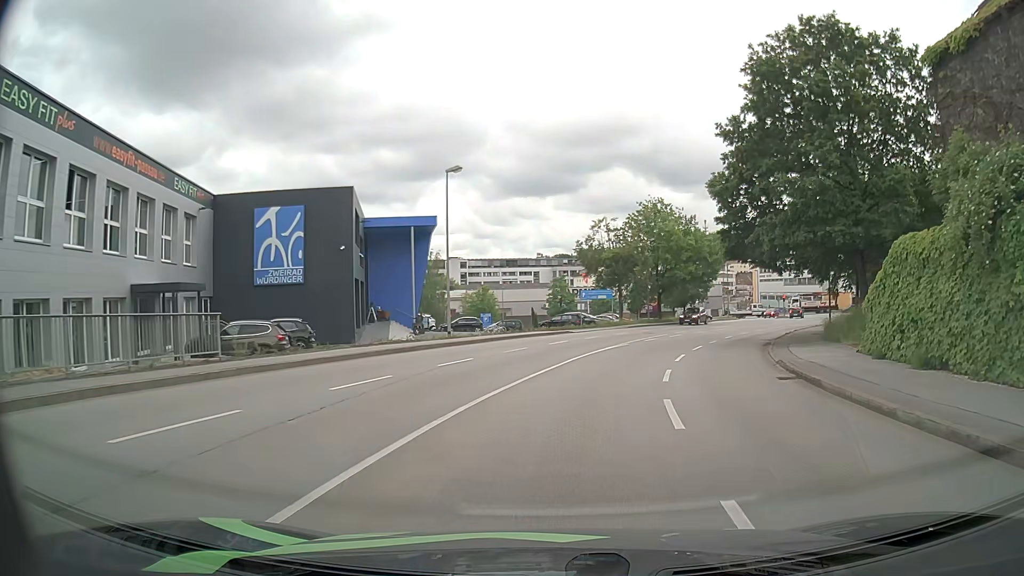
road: tertiary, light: Day
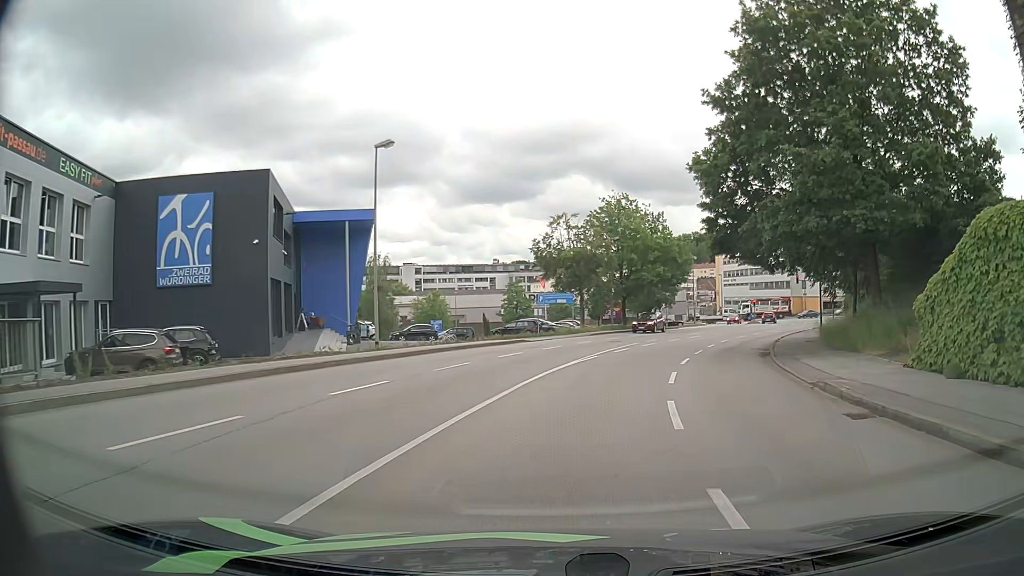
(+0.2, +5.8) m; +4°
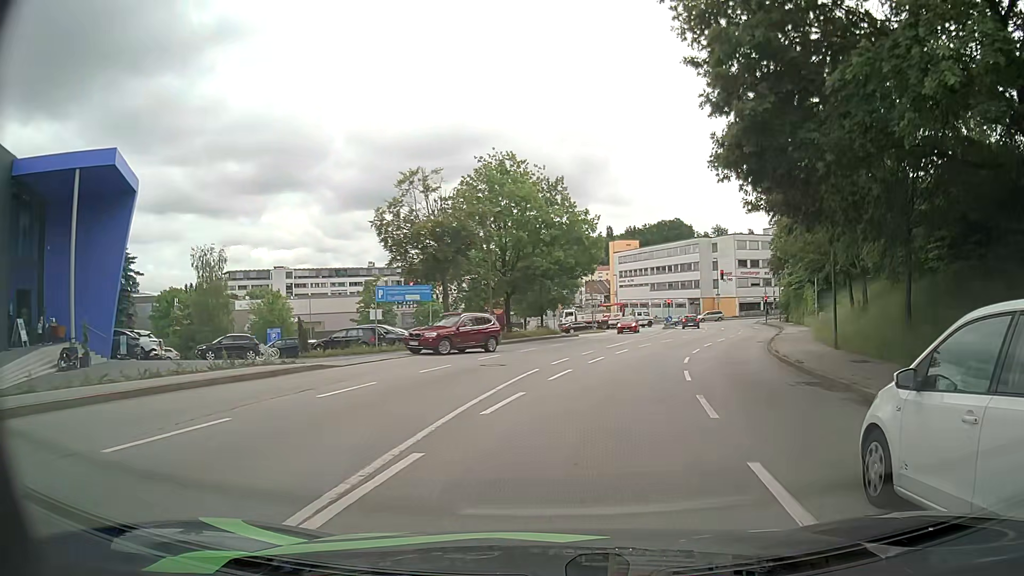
(+1.5, +17.2) m; +10°
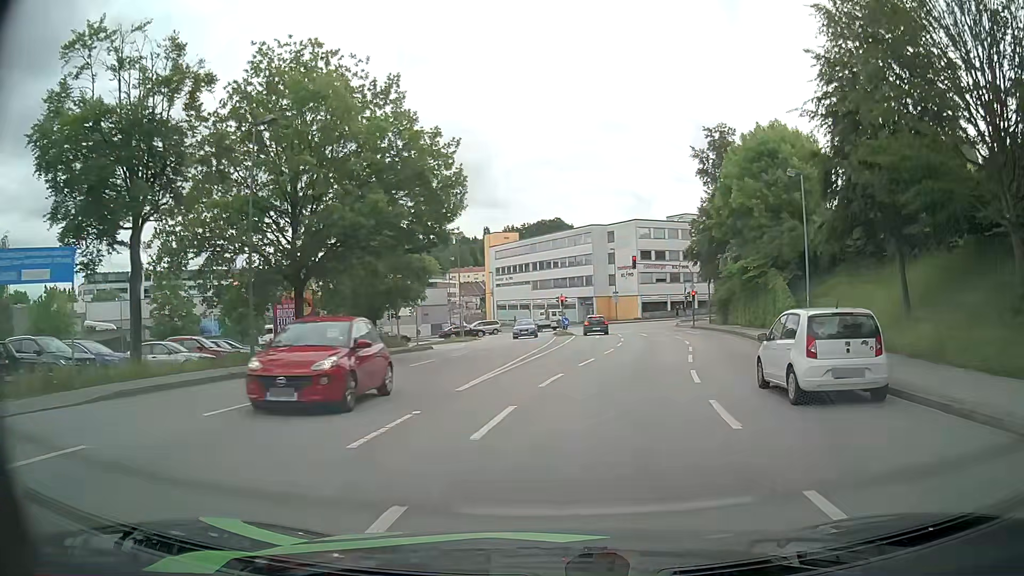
(+1.9, +19.4) m; +11°
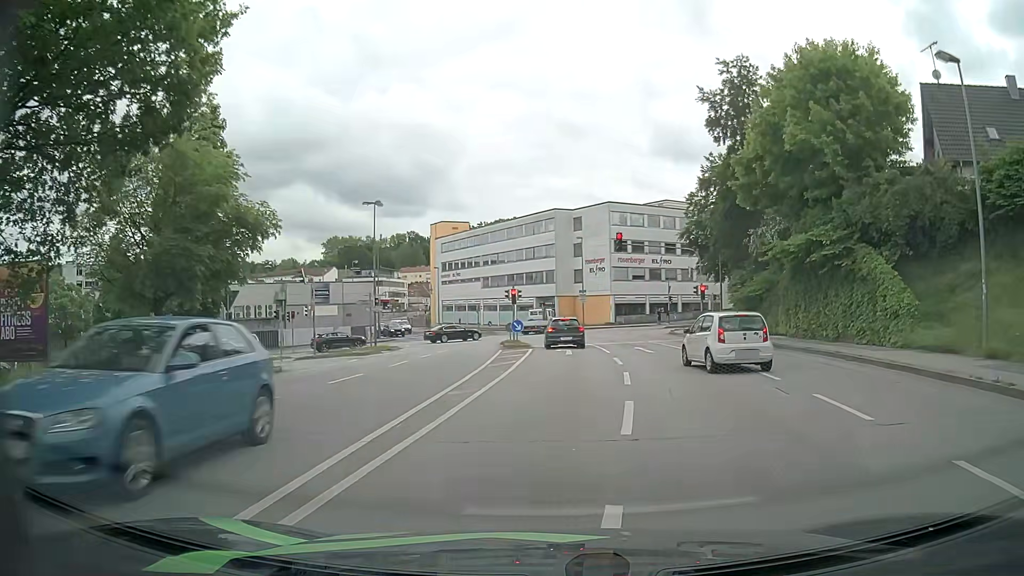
(+0.3, +17.7) m; +2°
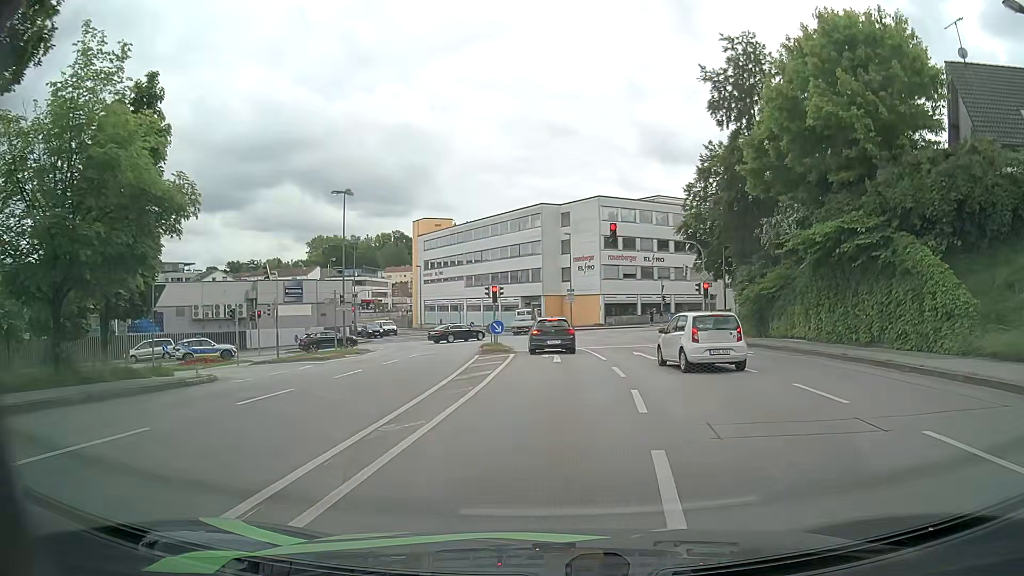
(+0.1, +4.2) m; +3°
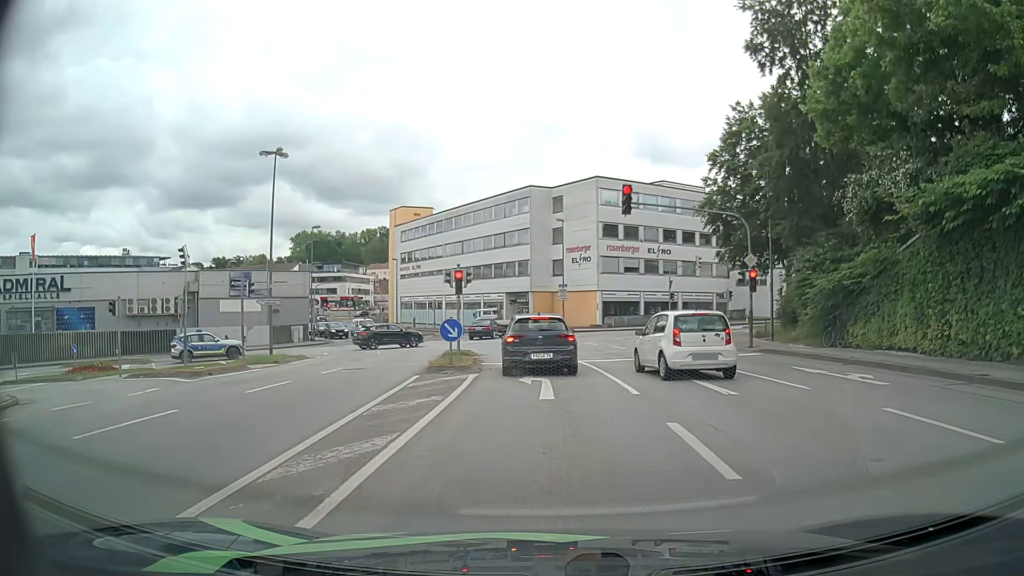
(-0.1, +9.9) m; 0°
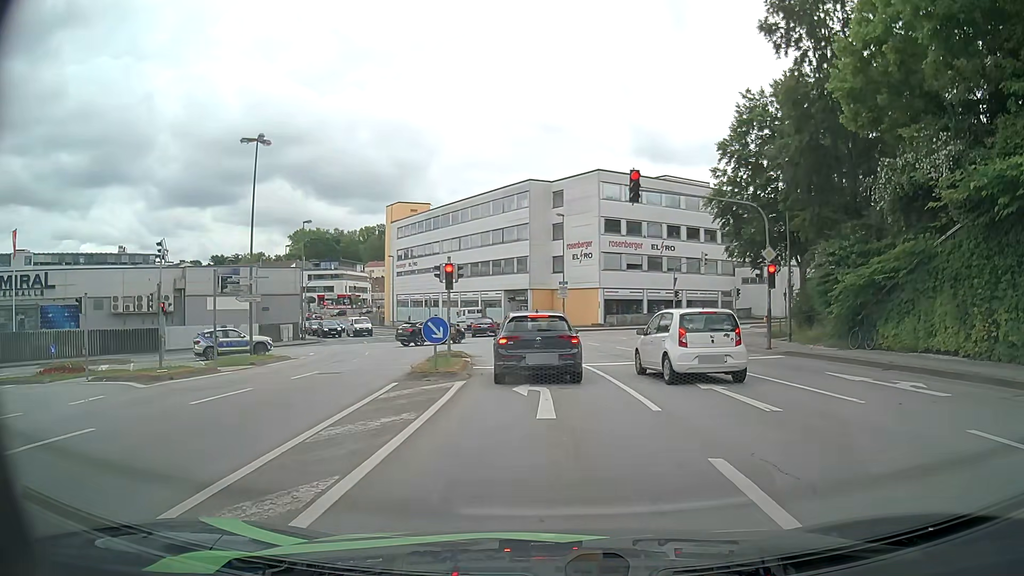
(0.0, +2.2) m; 0°
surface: asphalt
